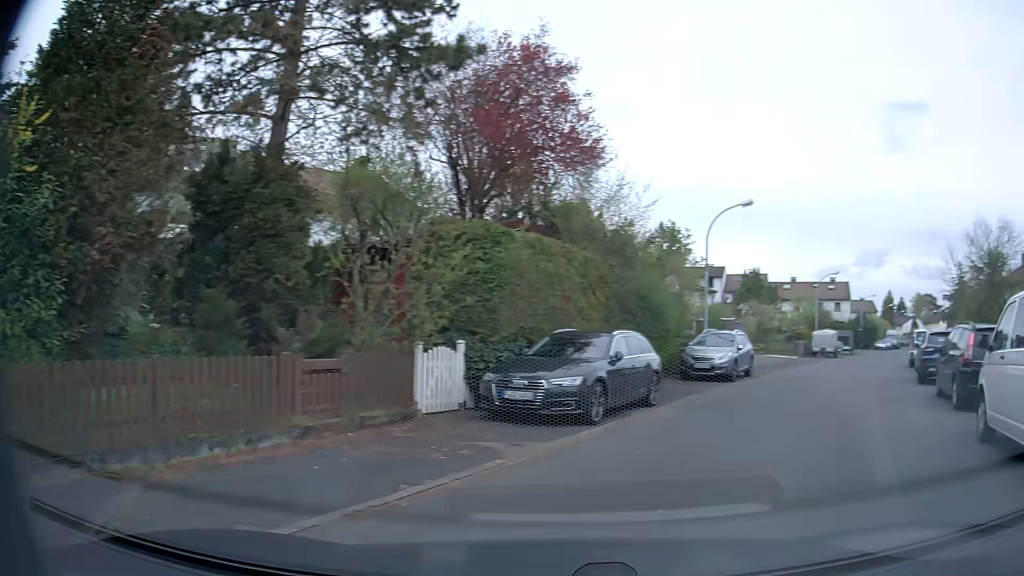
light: Day
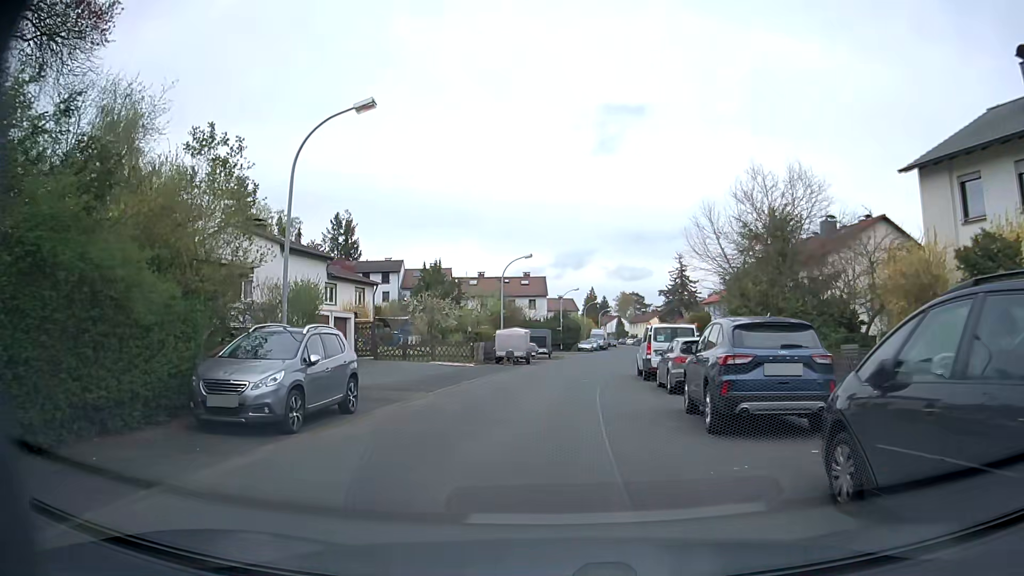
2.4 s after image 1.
(+4.4, +10.7) m; +28°
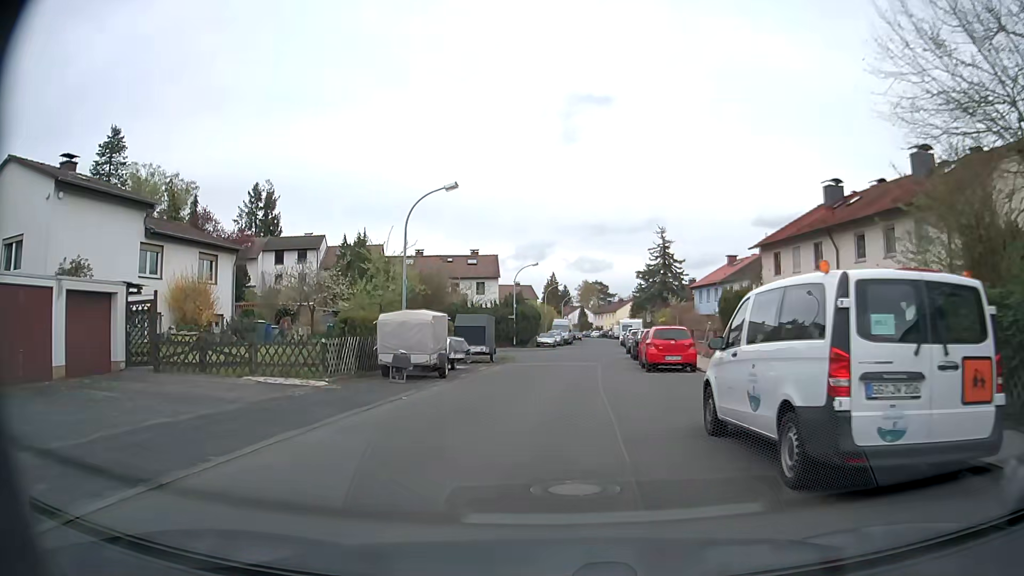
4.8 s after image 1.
(+0.5, +17.4) m; +3°
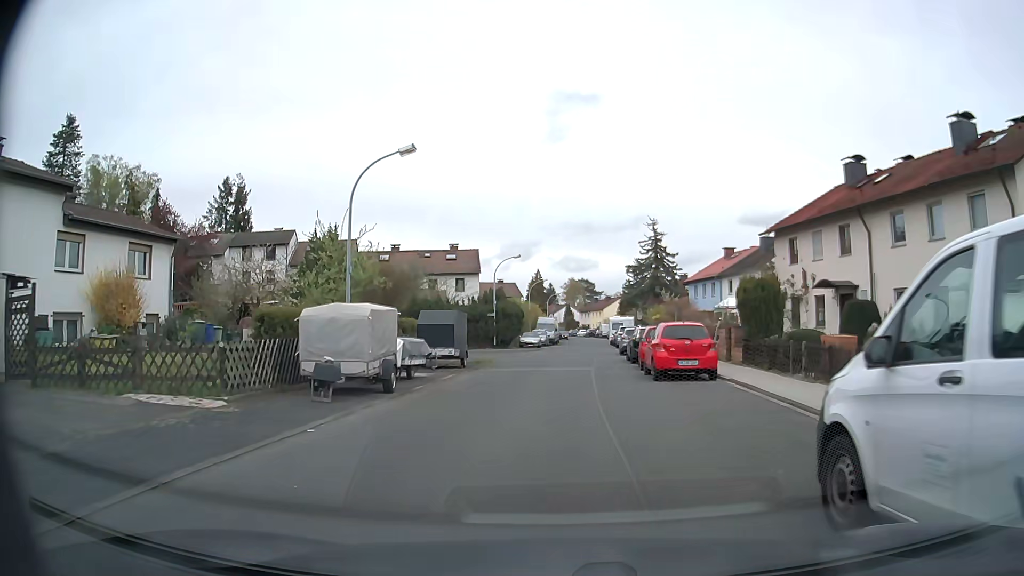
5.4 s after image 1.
(0.0, +4.8) m; +1°
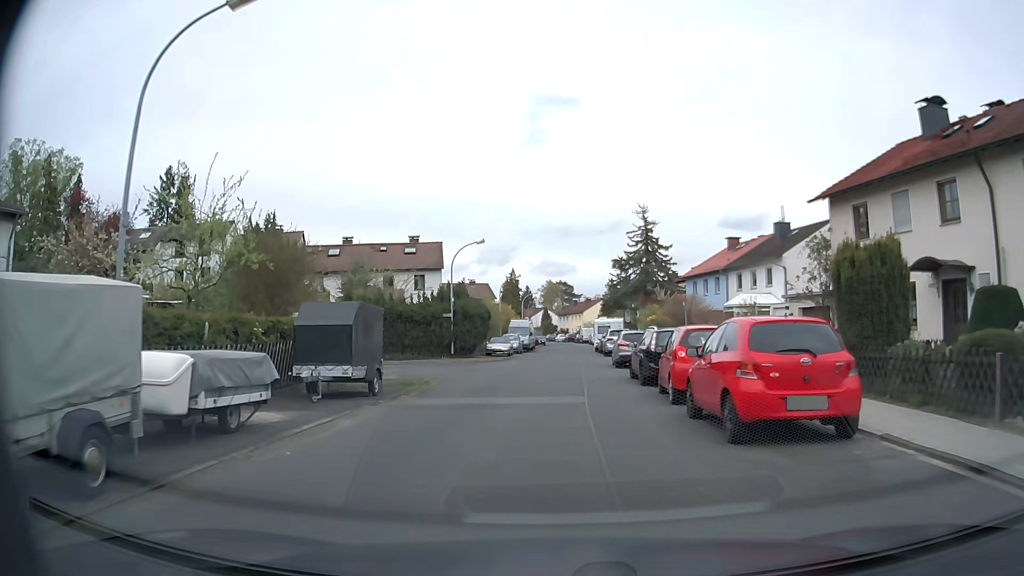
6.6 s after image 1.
(+0.1, +9.6) m; +2°
